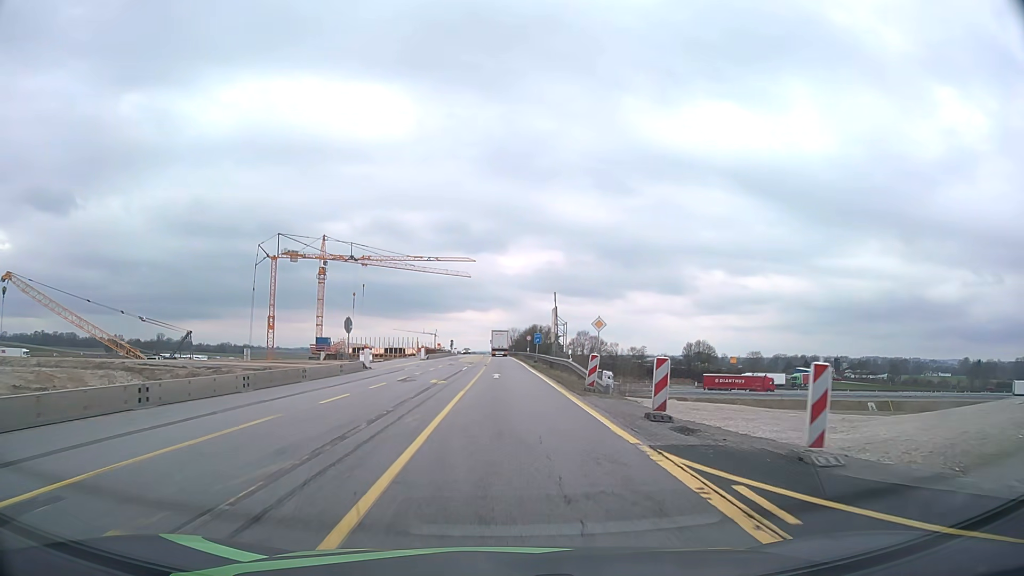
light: Day
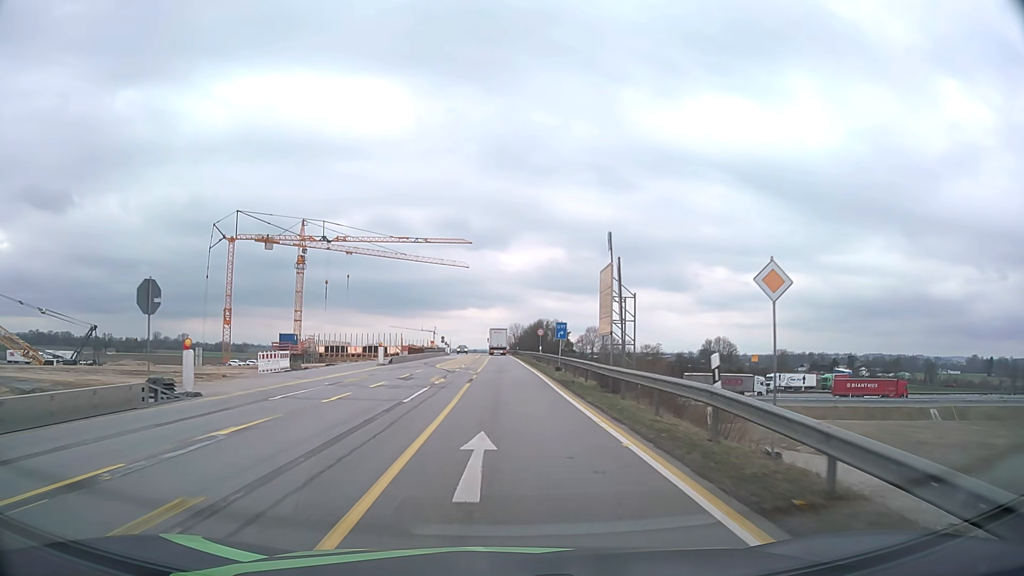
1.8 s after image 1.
(0.0, +23.5) m; 0°
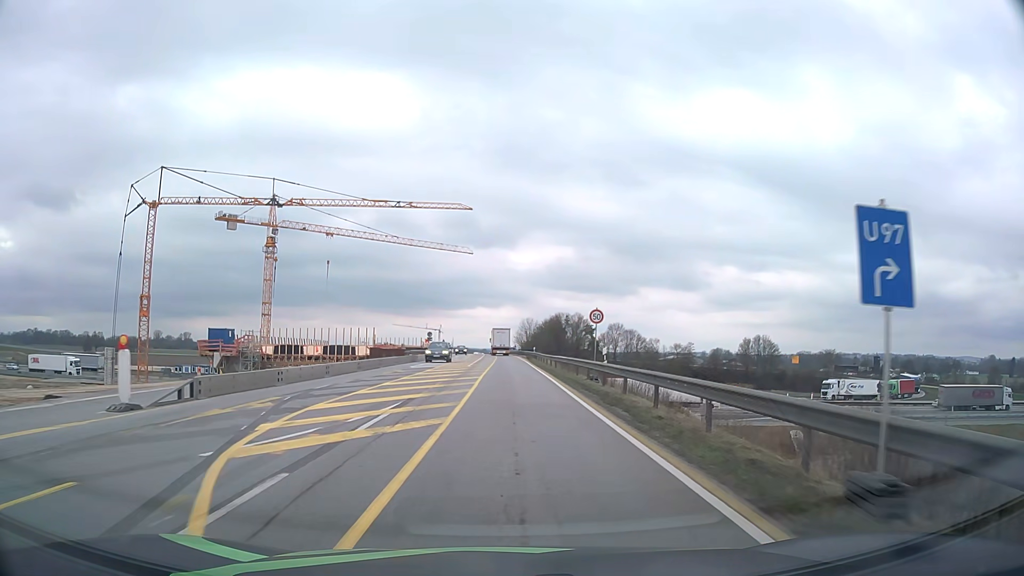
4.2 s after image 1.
(-0.2, +31.4) m; -1°
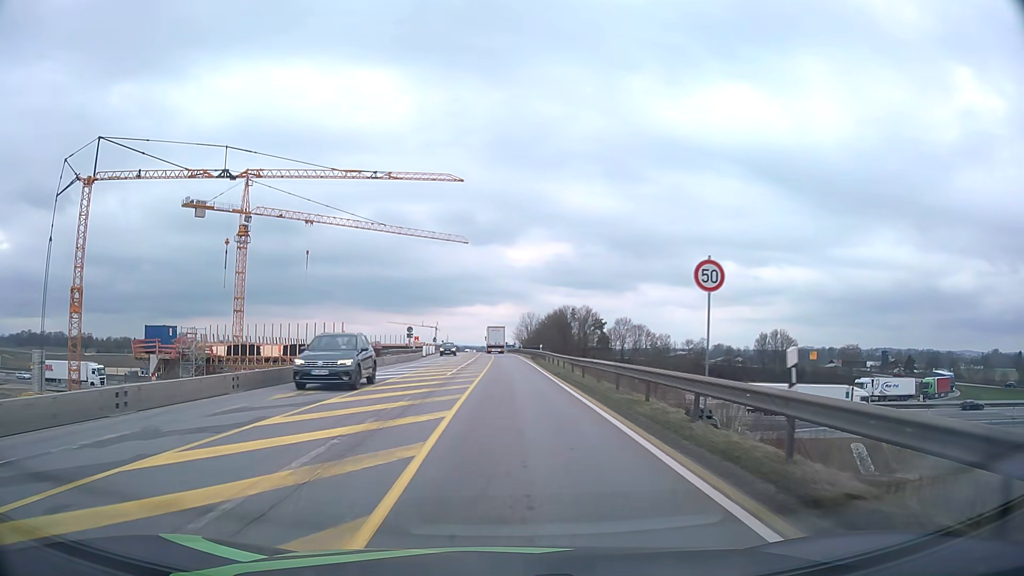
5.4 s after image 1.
(+0.1, +15.7) m; 0°
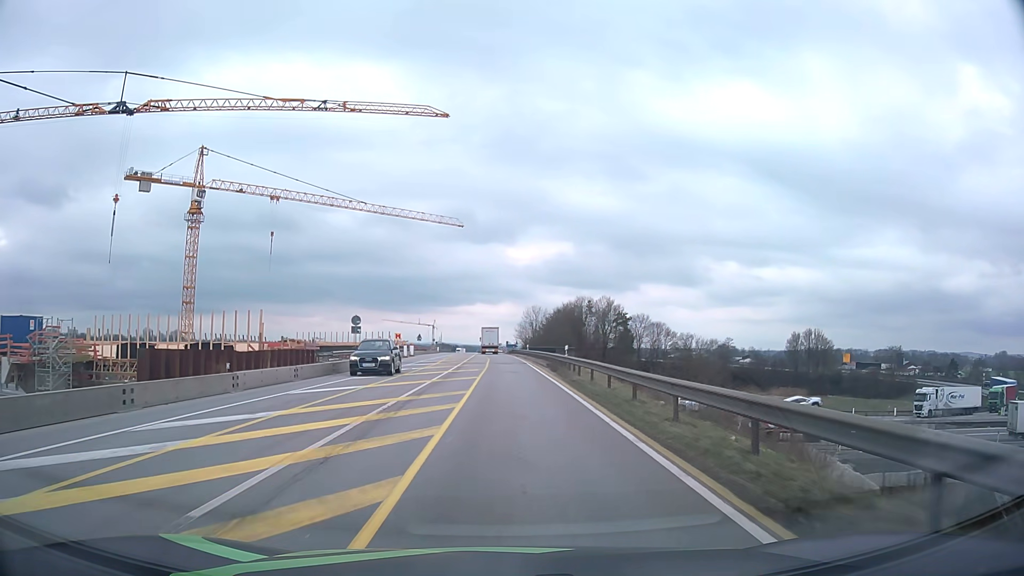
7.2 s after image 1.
(0.0, +23.5) m; 0°
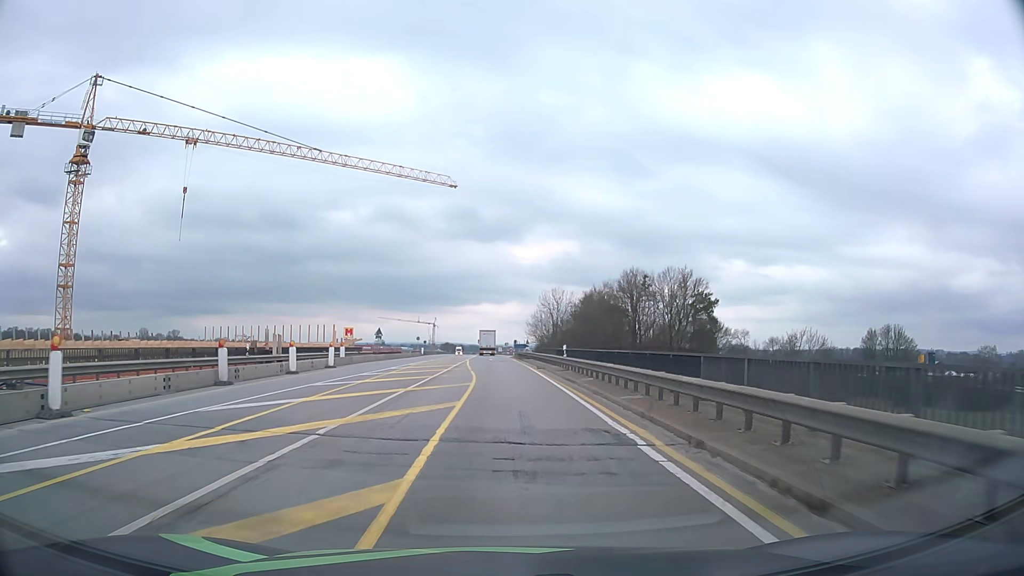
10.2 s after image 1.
(-0.1, +37.9) m; -1°
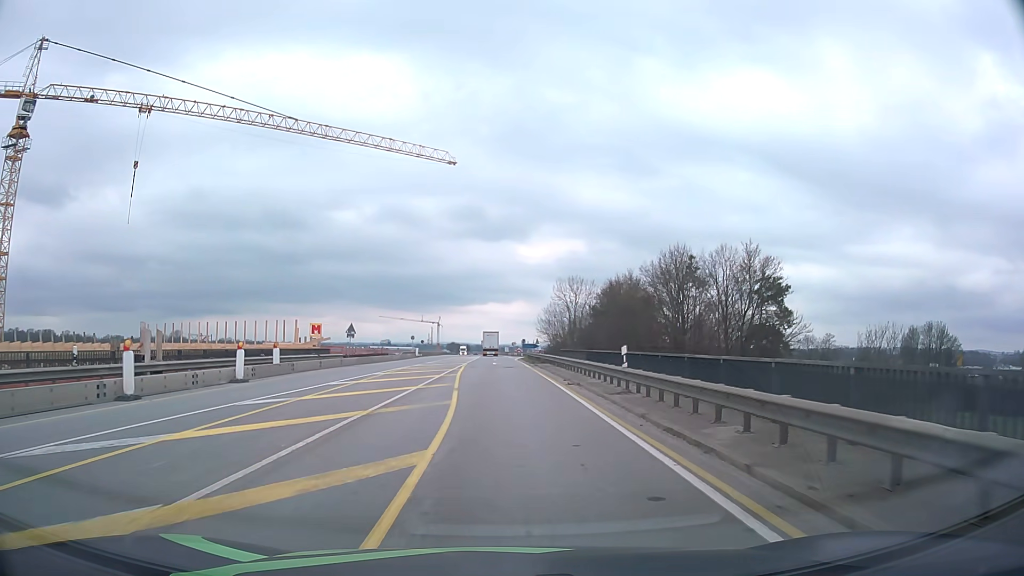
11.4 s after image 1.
(0.0, +14.7) m; -1°
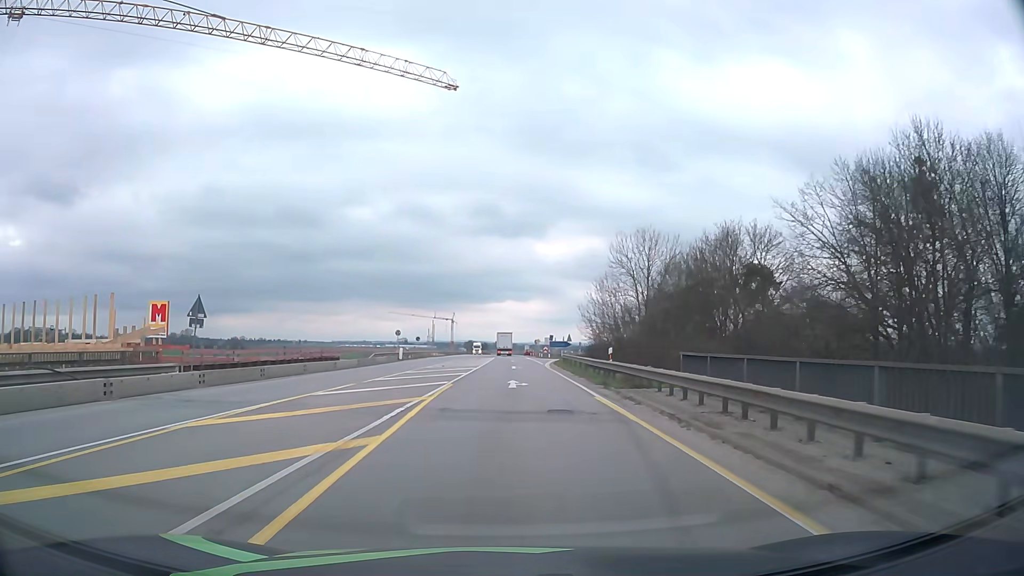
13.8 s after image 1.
(-0.2, +29.3) m; -1°
(0, +10) (0, +20) (0, +30) (0, +40) (0, +50) (0, +60) (0, +70) (0, +80) (0, +90) (0, +100) m
